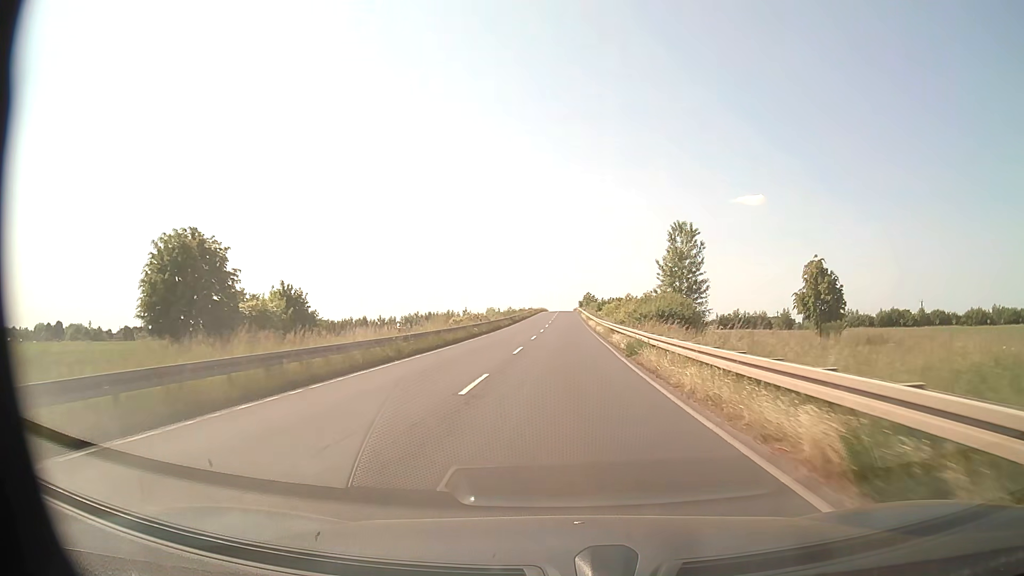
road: tertiary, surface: asphalt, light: Day
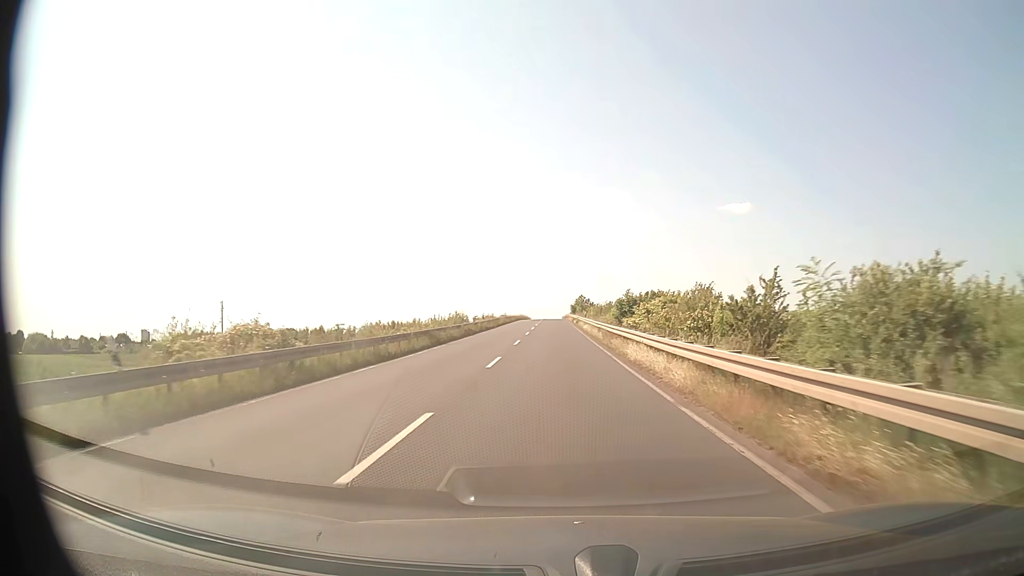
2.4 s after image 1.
(+0.4, +42.3) m; +1°
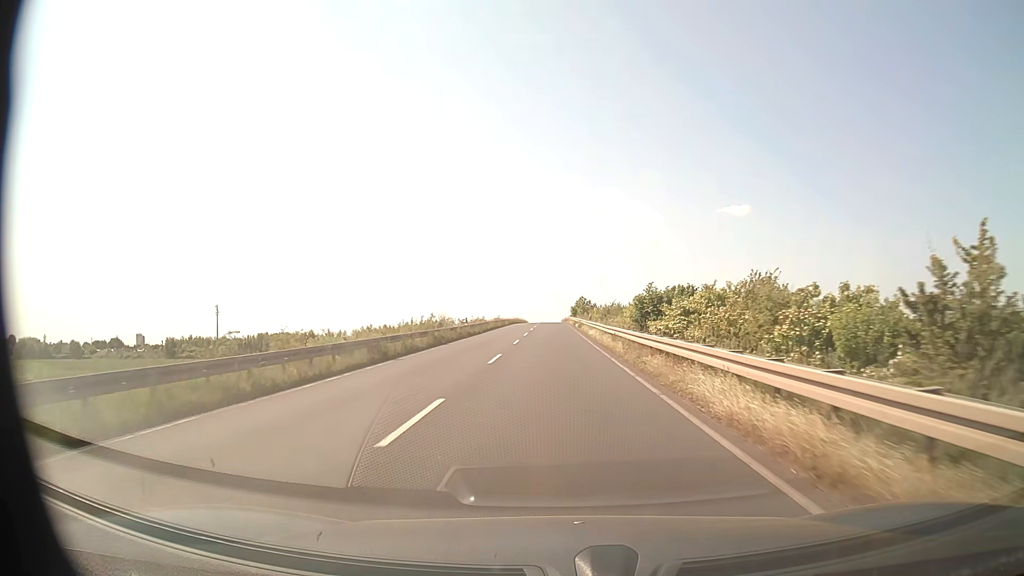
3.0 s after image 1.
(0.0, +10.5) m; 0°
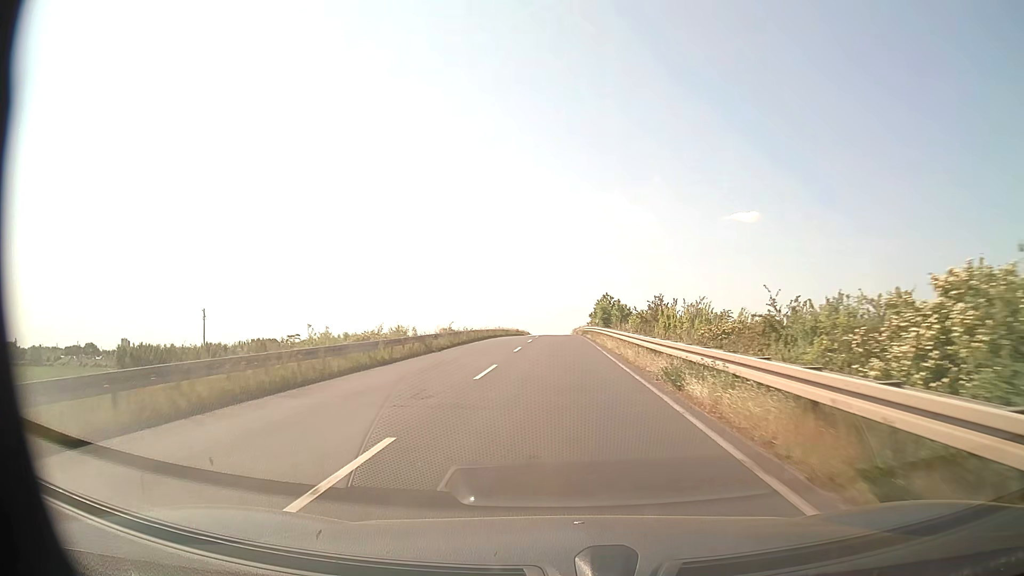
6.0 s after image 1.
(-0.2, +51.5) m; -1°
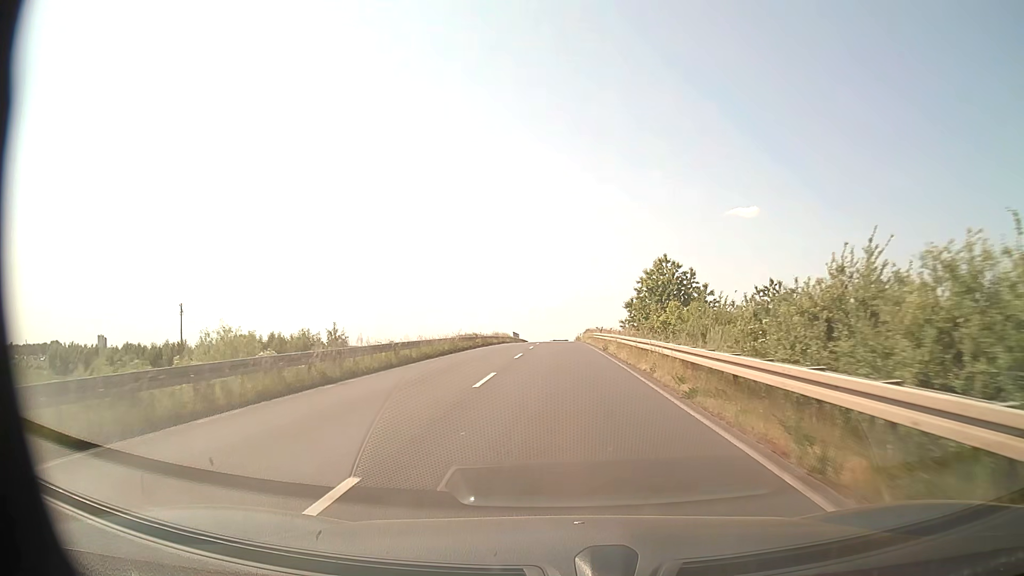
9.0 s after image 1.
(0.0, +49.9) m; 0°
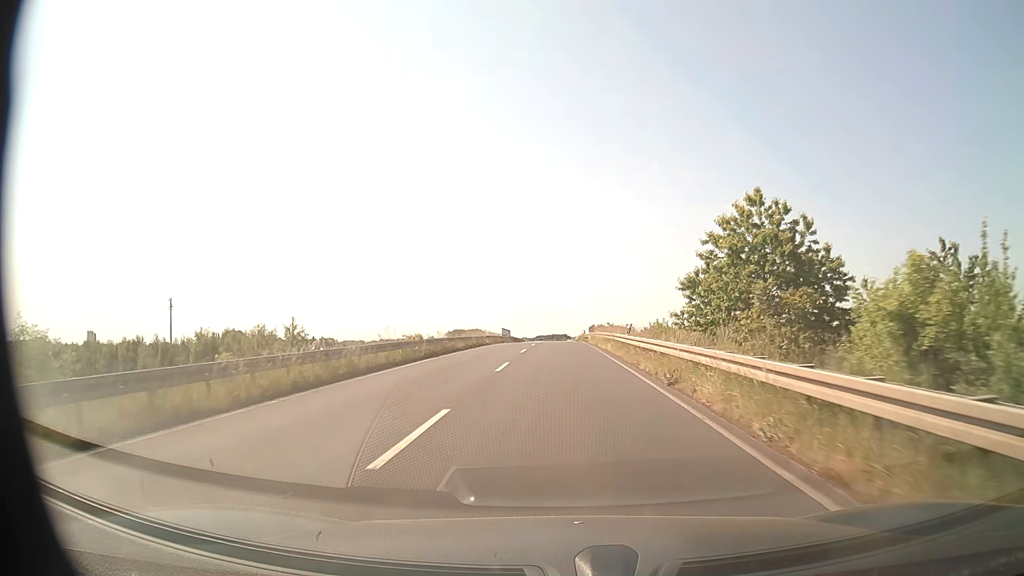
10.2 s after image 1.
(0.0, +19.7) m; 0°
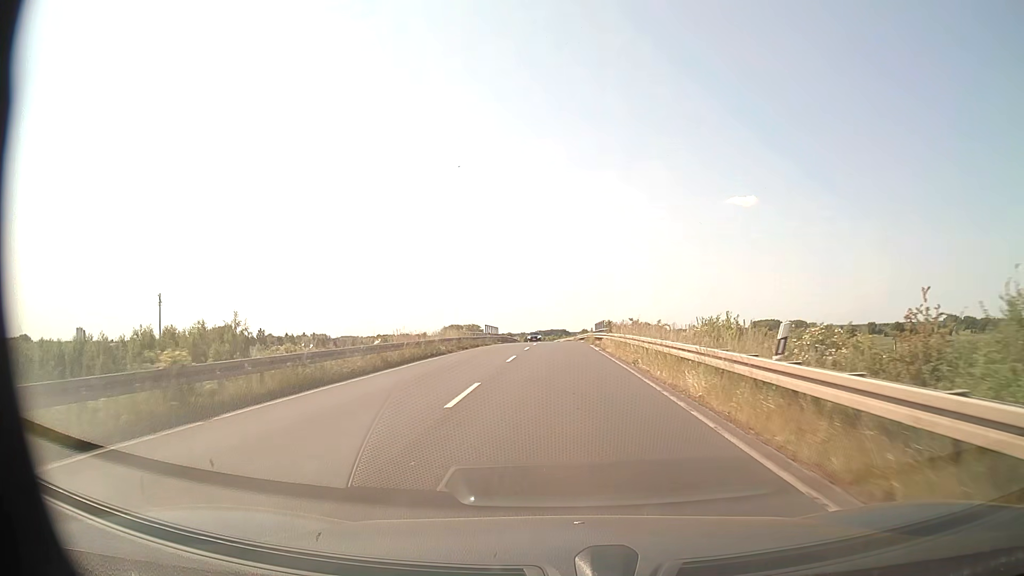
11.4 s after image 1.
(0.0, +19.7) m; 0°
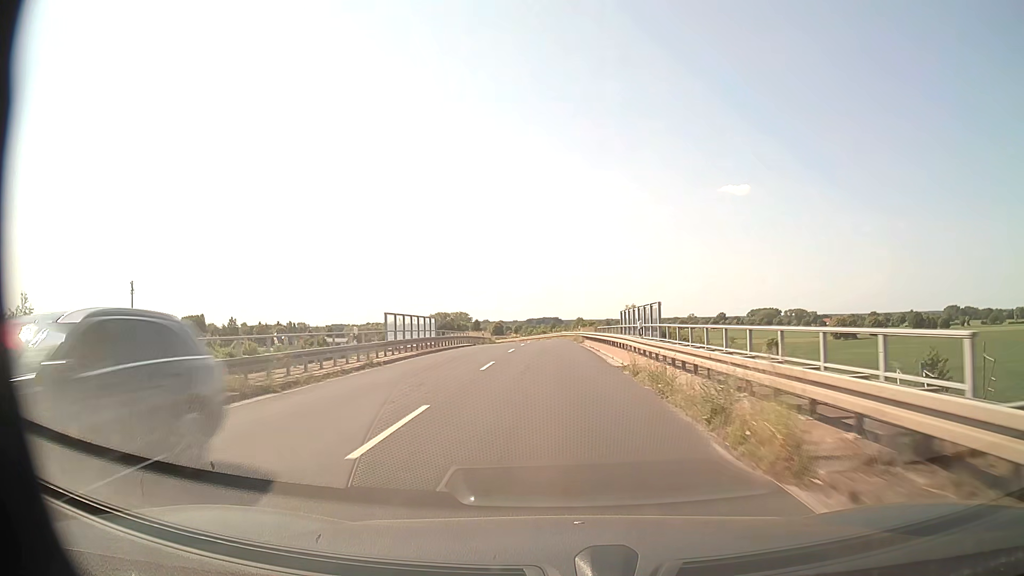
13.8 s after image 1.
(+0.2, +39.9) m; +1°
(0, +10) (0, +20) (0, +30) (0, +40) (0, +50) (0, +60) (-1, +70) (-2, +80) (-3, +90) (-4, +100) m
